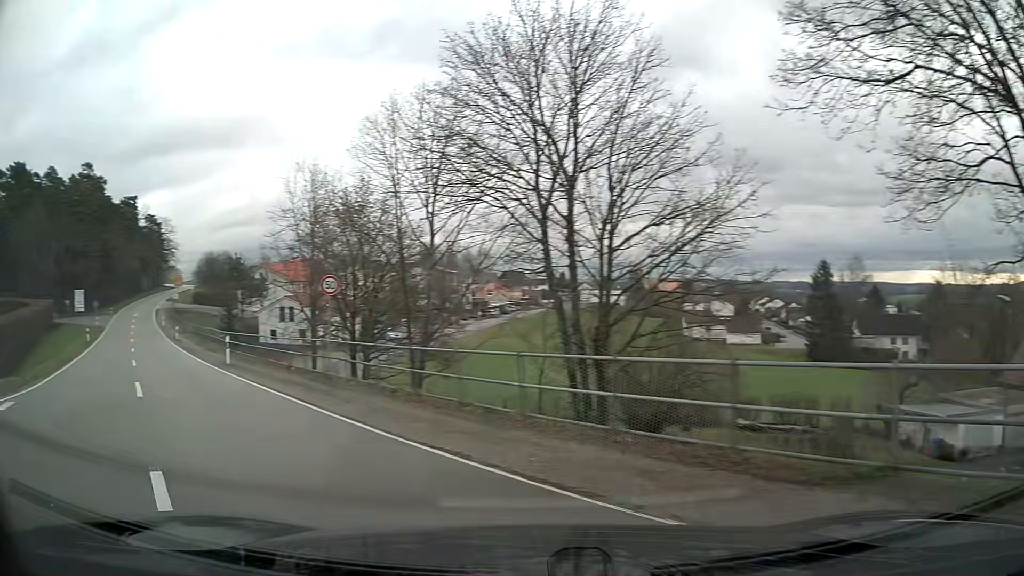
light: Day
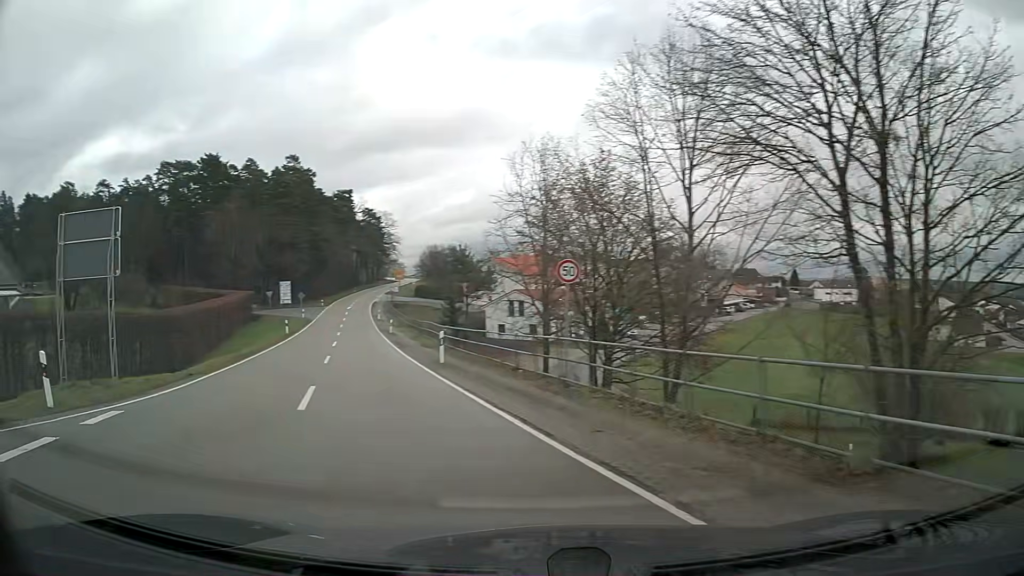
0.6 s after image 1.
(-0.5, +3.9) m; -13°
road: secondary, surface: asphalt
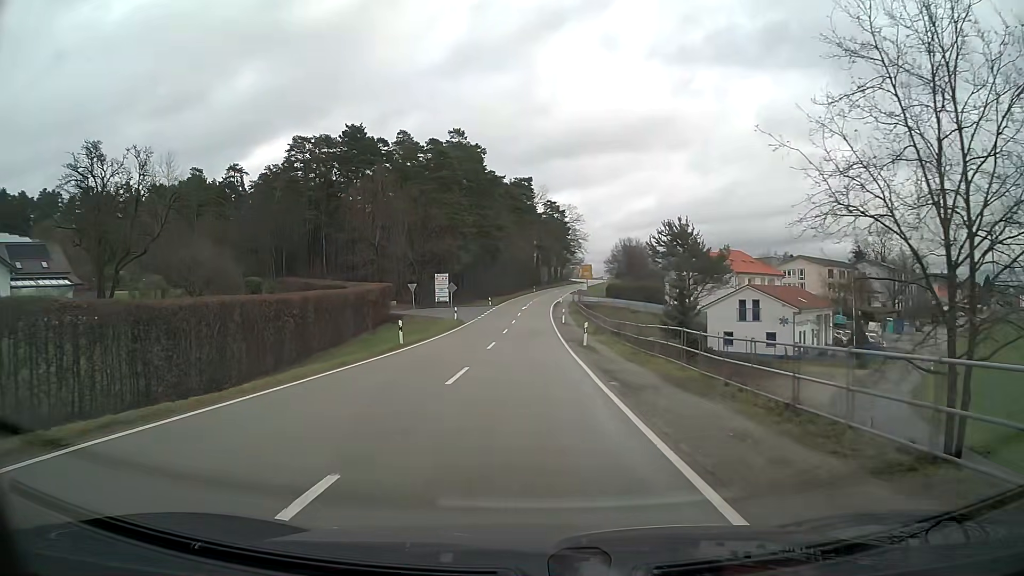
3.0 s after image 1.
(-4.4, +21.4) m; -14°
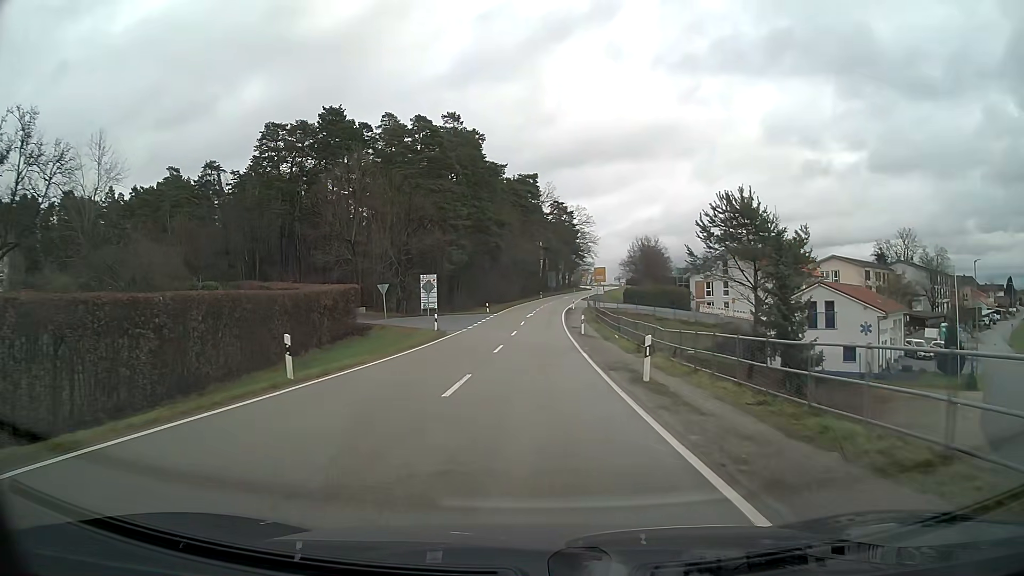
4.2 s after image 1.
(-0.1, +14.4) m; 0°
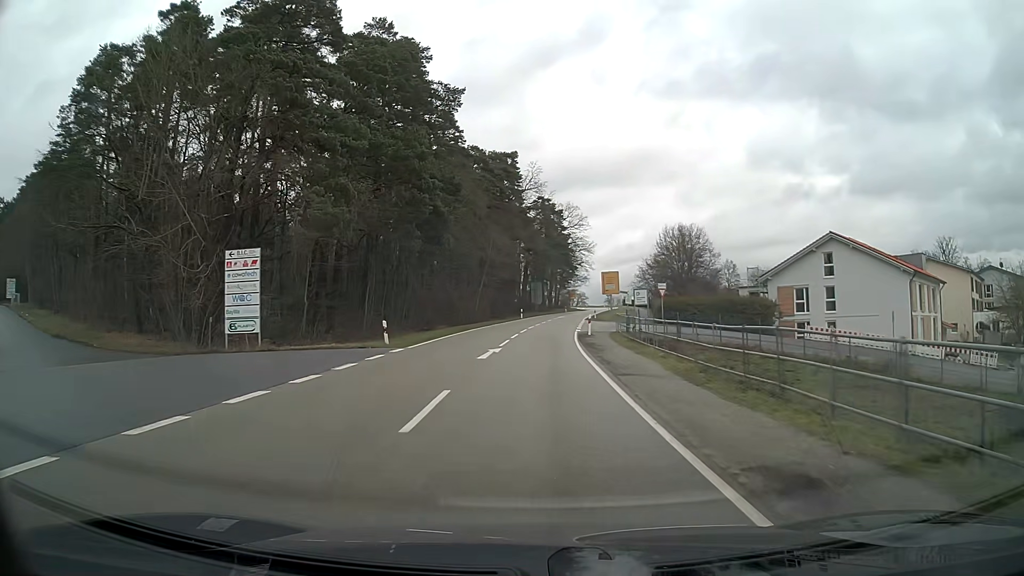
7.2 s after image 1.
(+0.5, +39.7) m; +2°
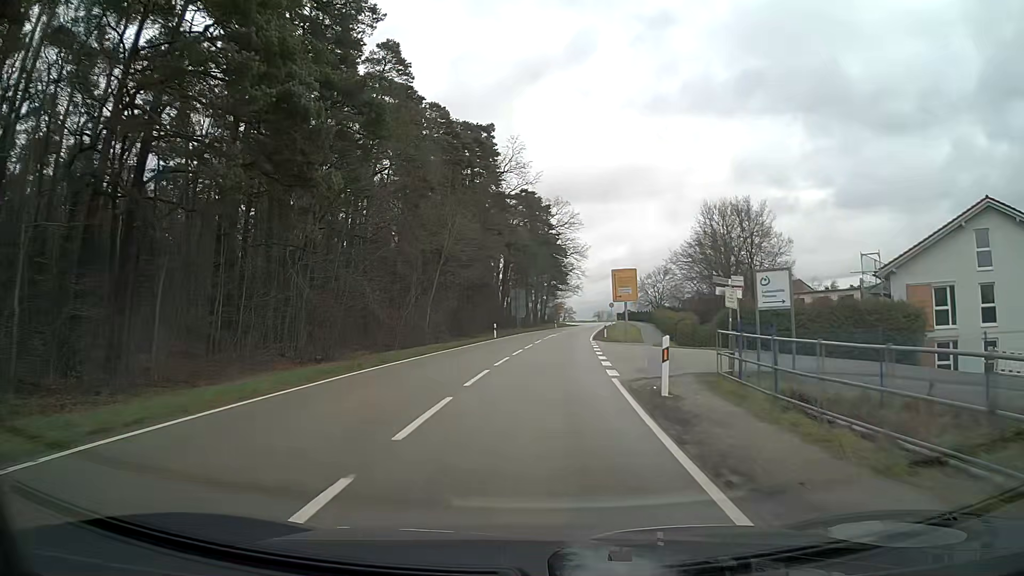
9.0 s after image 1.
(+0.3, +24.2) m; +2°
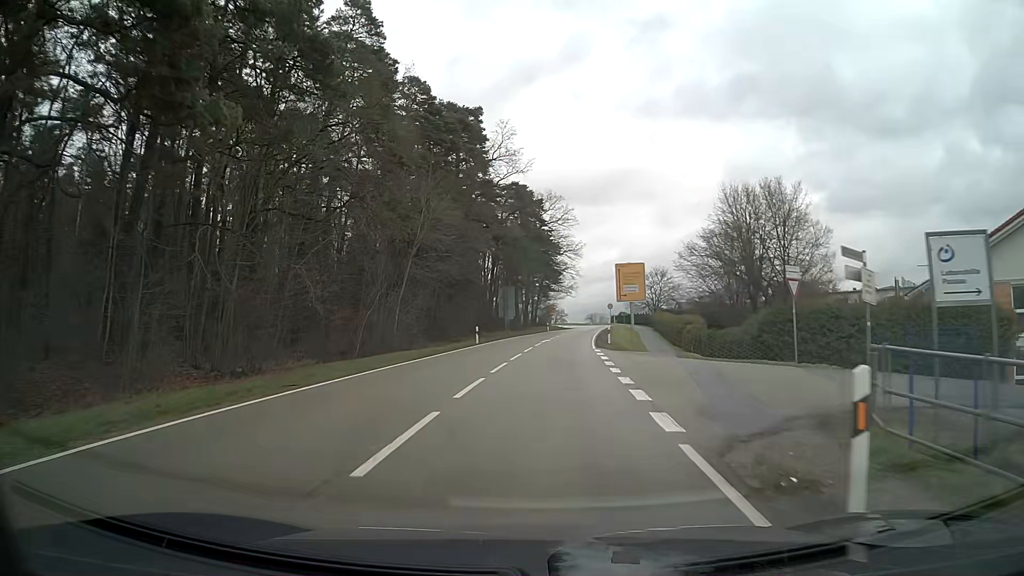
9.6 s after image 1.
(+0.1, +7.9) m; +1°
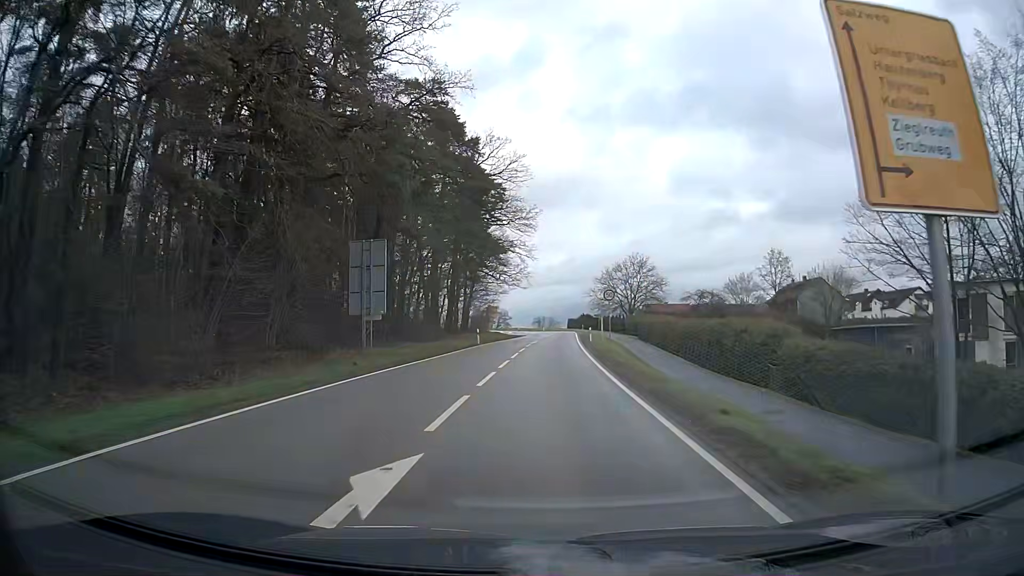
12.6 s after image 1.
(+1.5, +39.3) m; +5°
